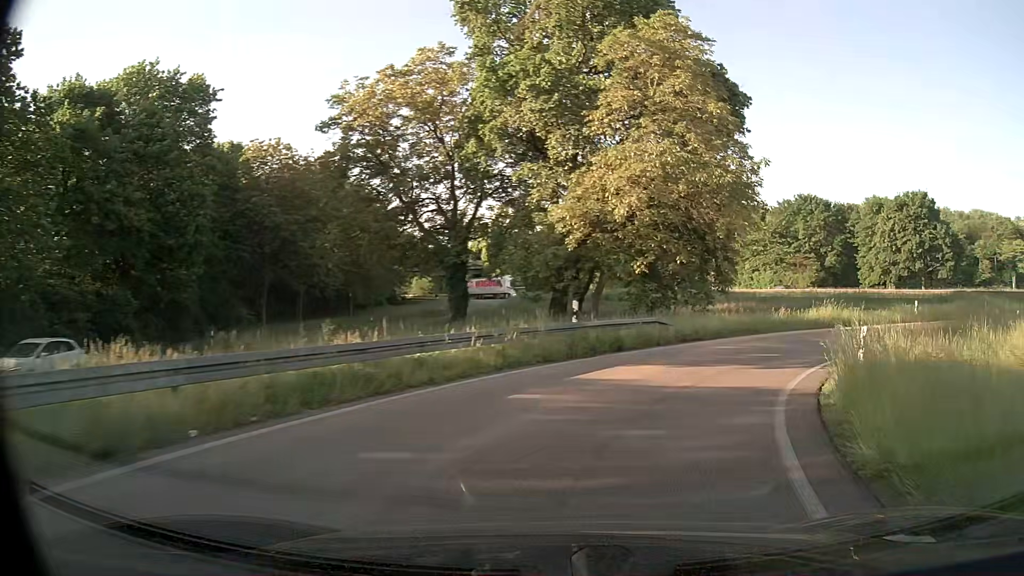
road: trunk_link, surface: asphalt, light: Day
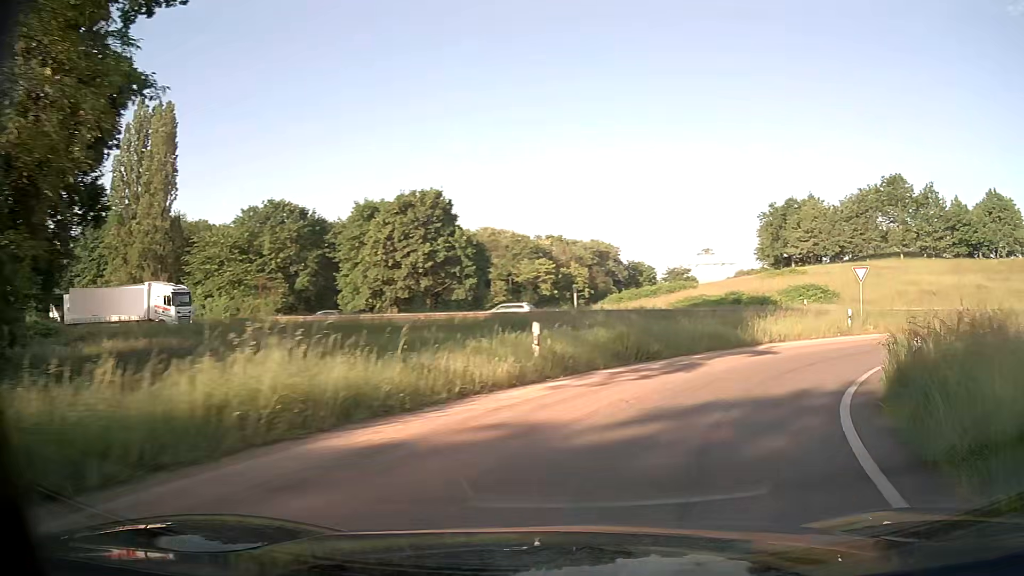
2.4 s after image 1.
(+8.3, +21.5) m; +45°
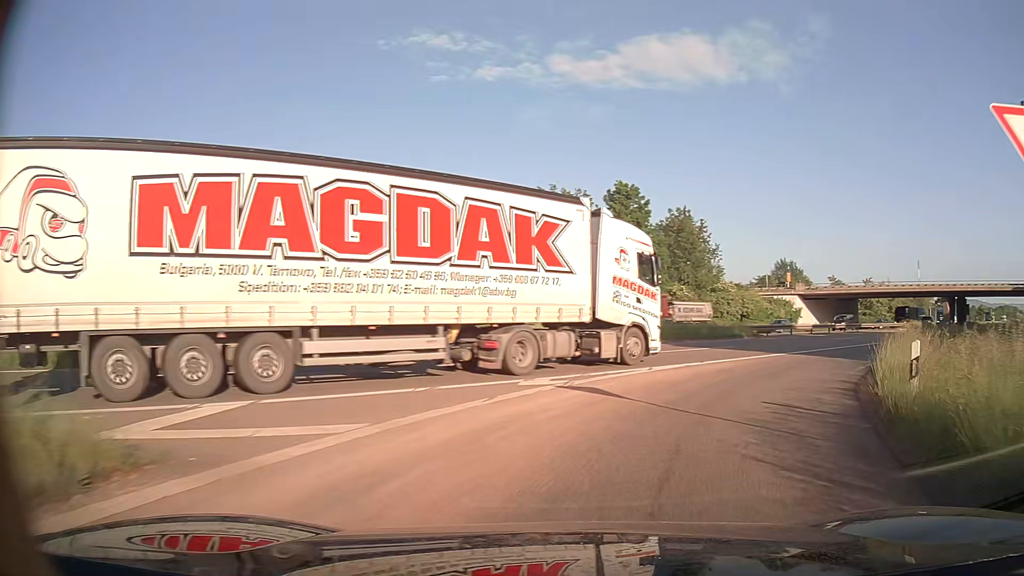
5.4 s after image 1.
(+14.1, +24.1) m; +60°
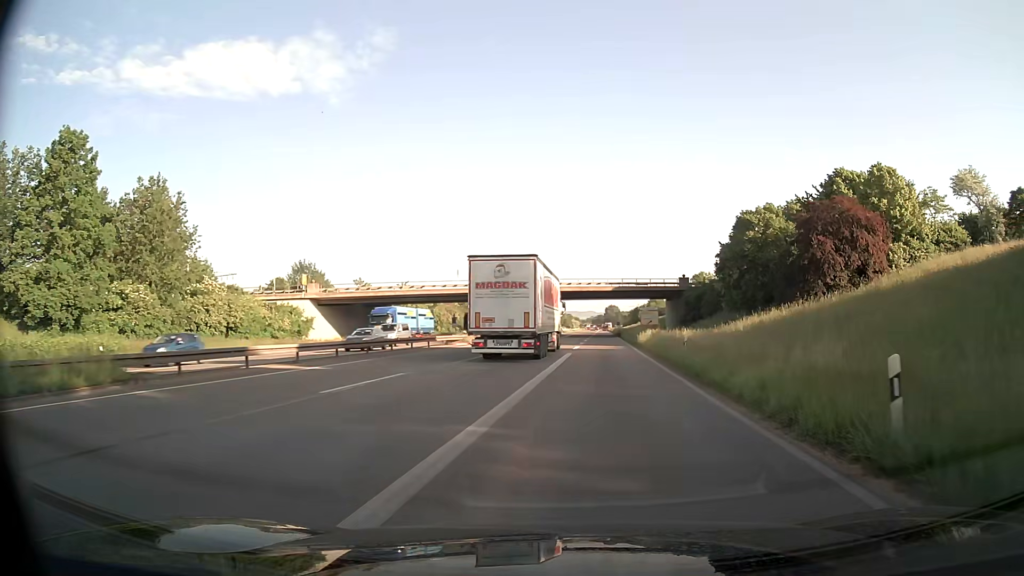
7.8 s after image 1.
(+10.7, +24.4) m; +40°
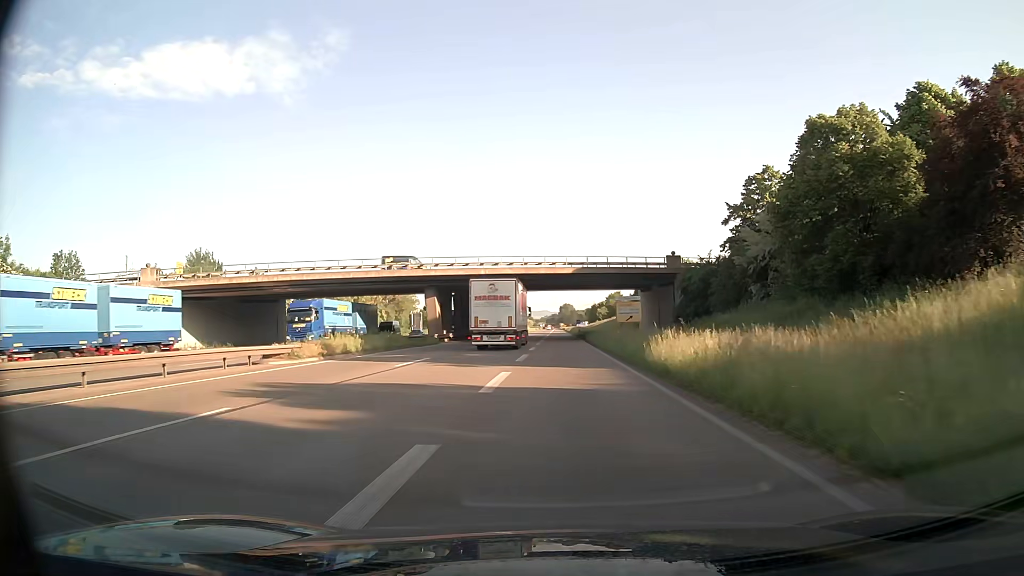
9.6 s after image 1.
(+1.8, +27.6) m; +4°
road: trunk
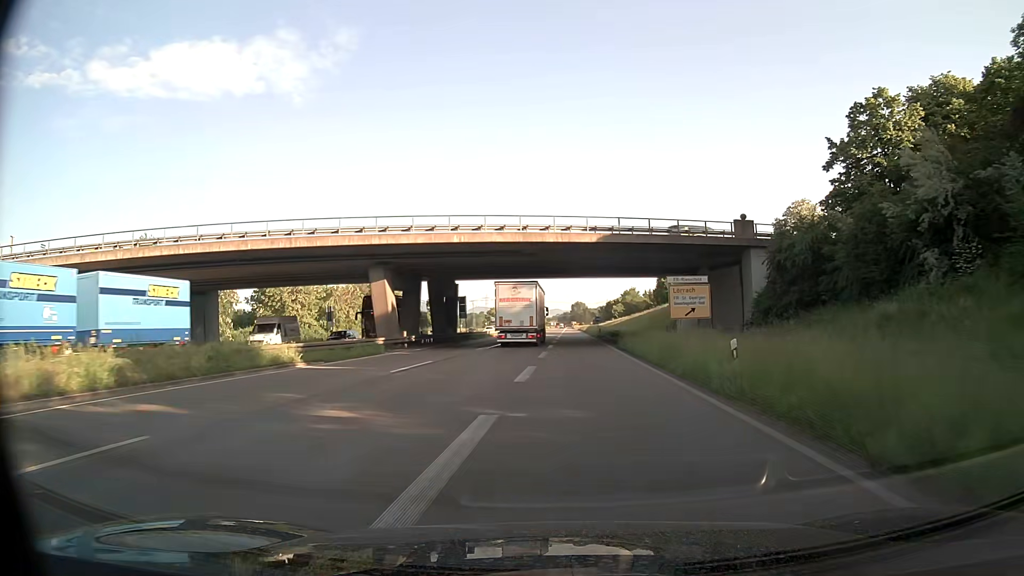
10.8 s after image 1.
(-0.2, +22.0) m; -1°
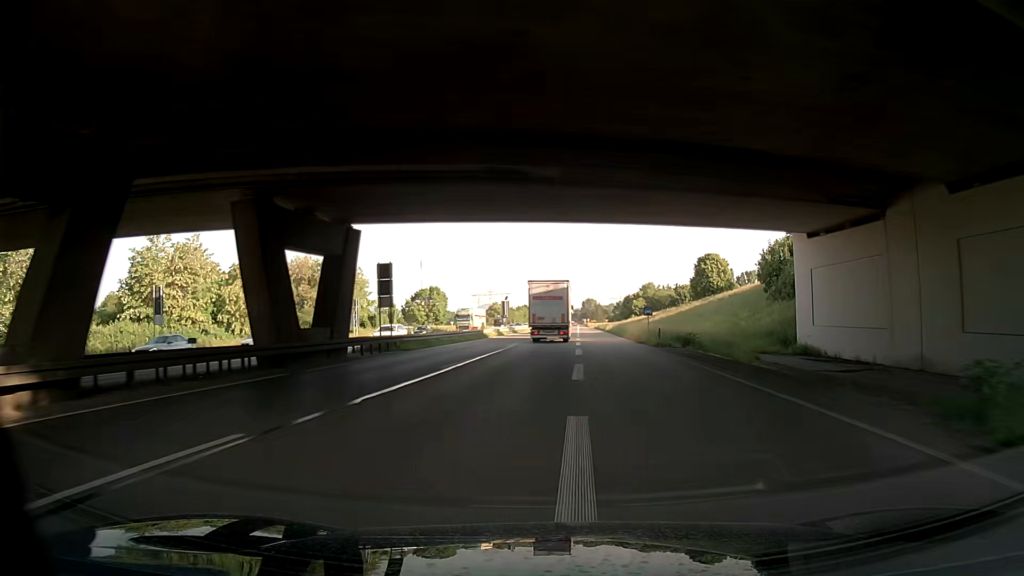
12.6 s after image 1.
(-0.4, +36.9) m; -1°
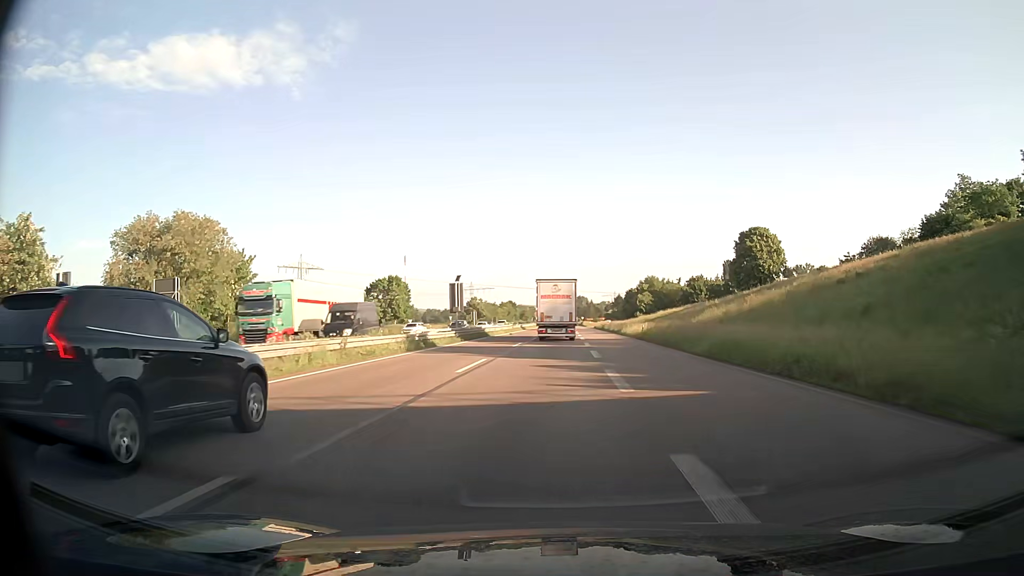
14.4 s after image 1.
(-0.2, +39.1) m; 0°
(0, +10) (0, +20) (+1, +30) (+1, +40) (+1, +50) (+2, +60) (+2, +70) (+2, +80) (+3, +90) (+3, +100) m
